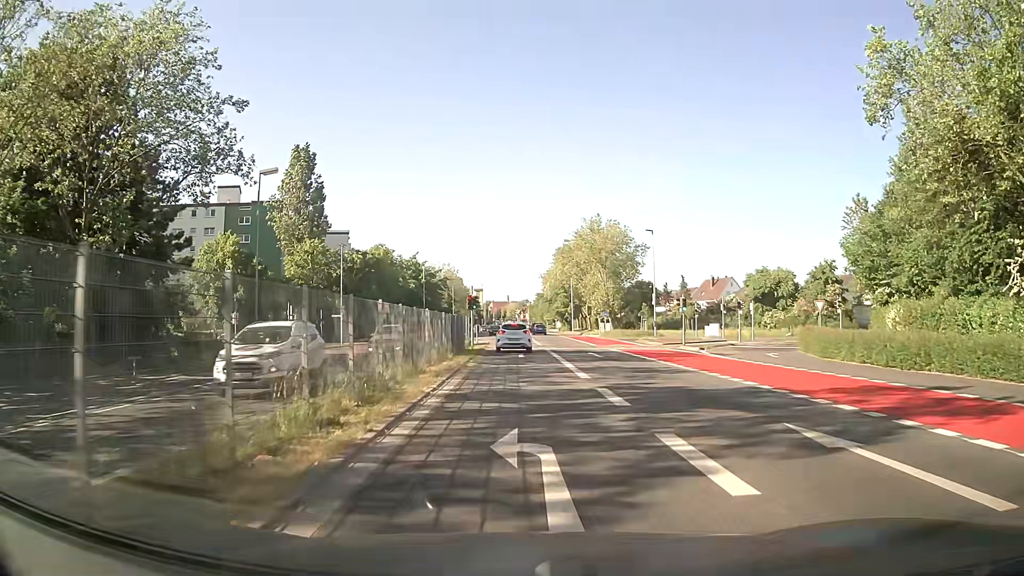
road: secondary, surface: asphalt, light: Day
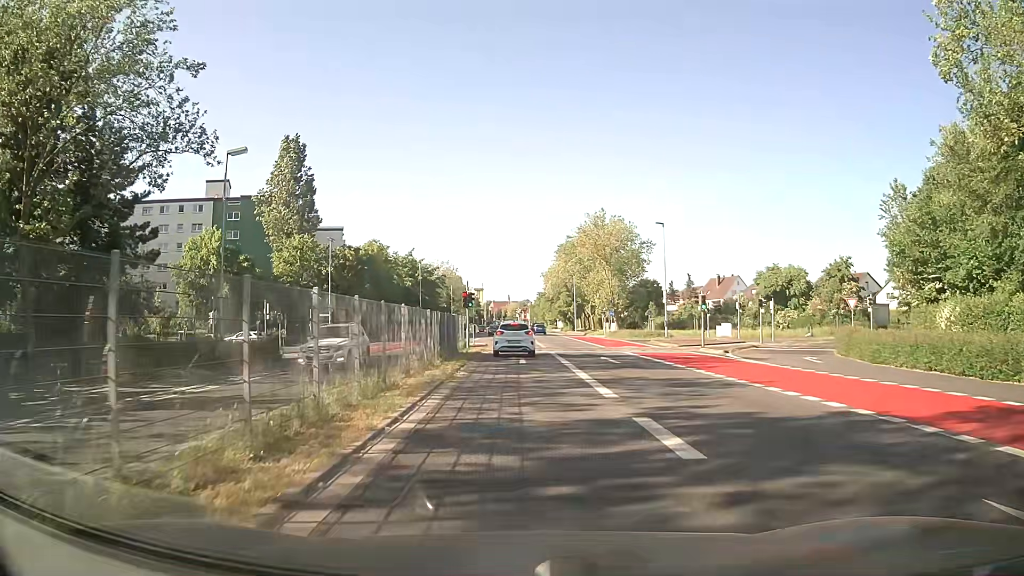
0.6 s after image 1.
(0.0, +4.5) m; 0°
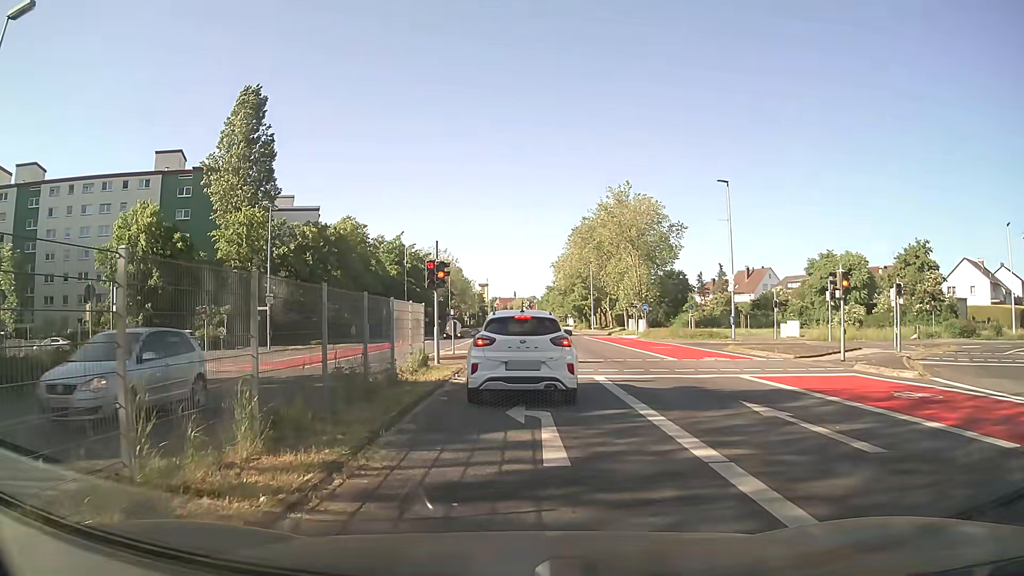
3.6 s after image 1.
(-0.2, +17.3) m; -1°
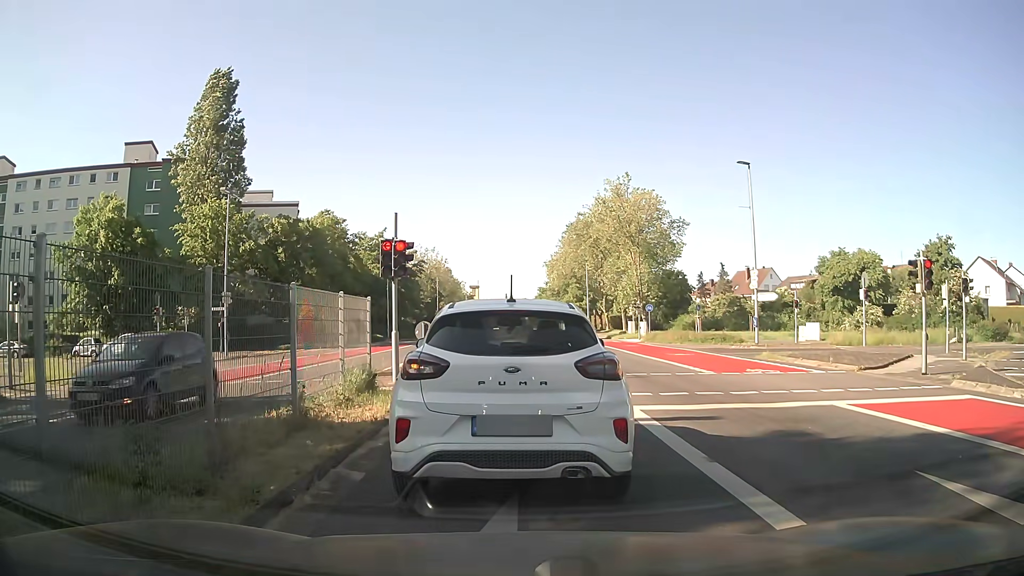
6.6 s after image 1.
(+0.1, +5.5) m; +1°
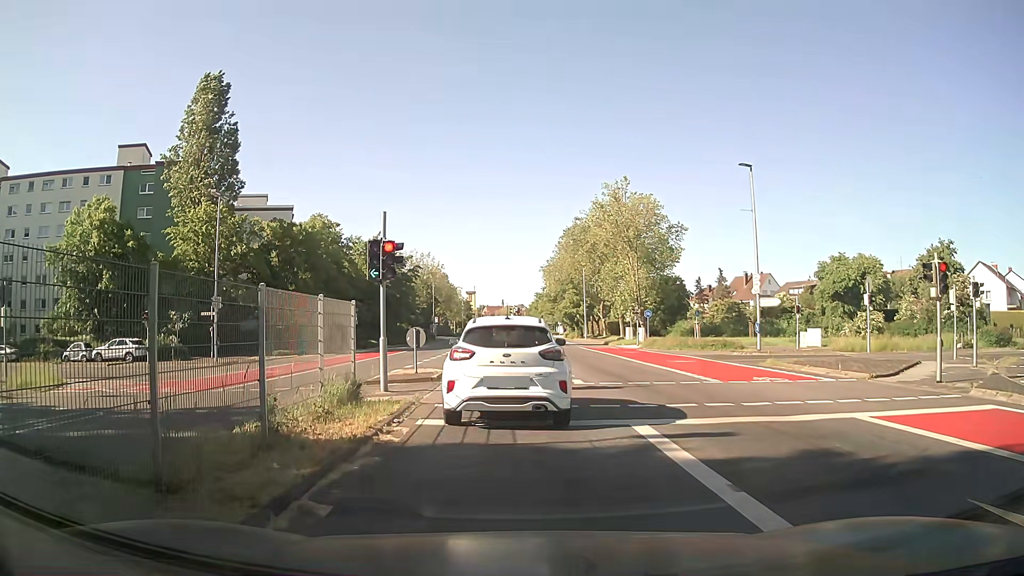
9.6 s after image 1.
(0.0, +1.2) m; -1°
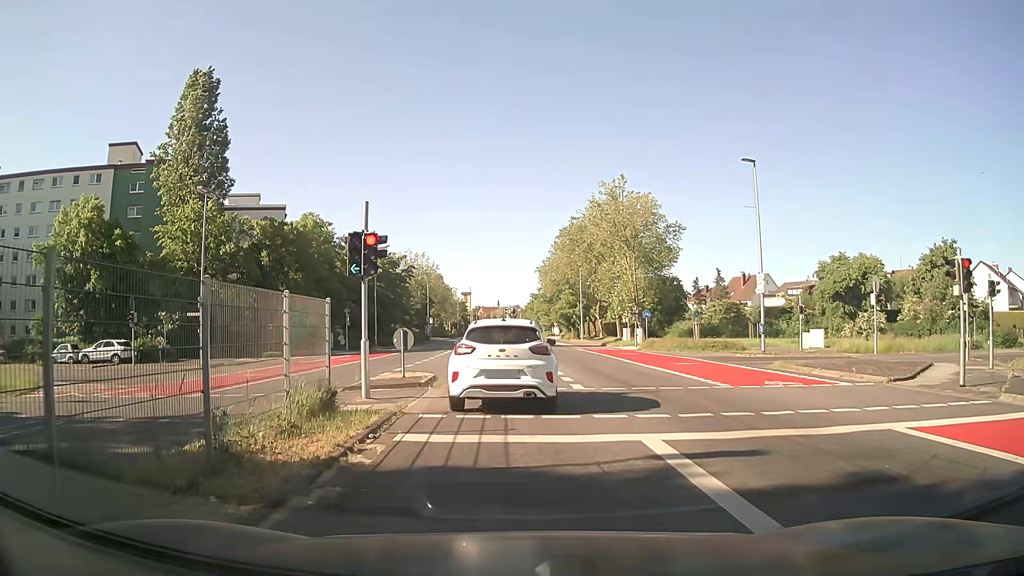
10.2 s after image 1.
(0.0, +1.5) m; +1°
